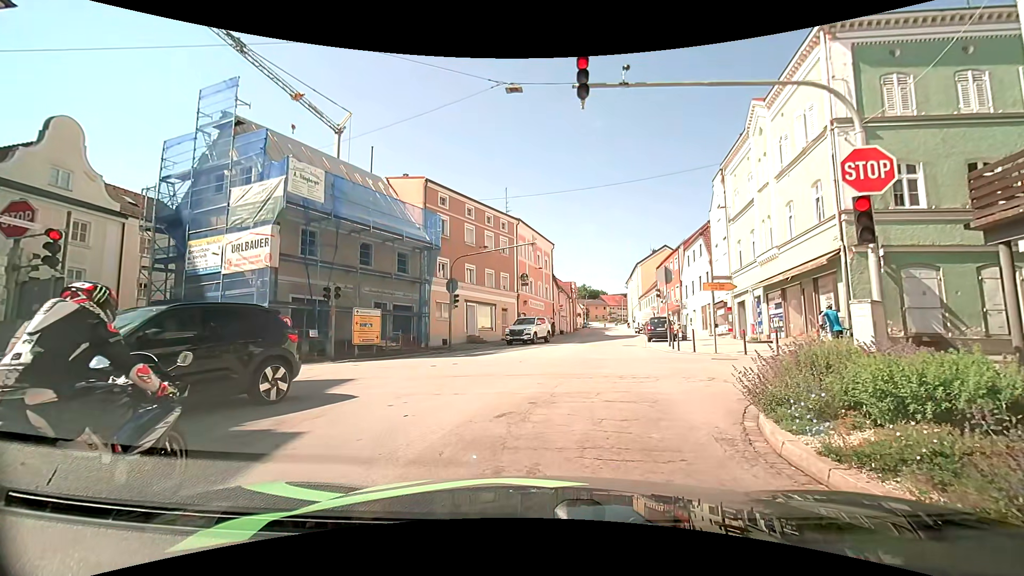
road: tertiary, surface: asphalt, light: Day
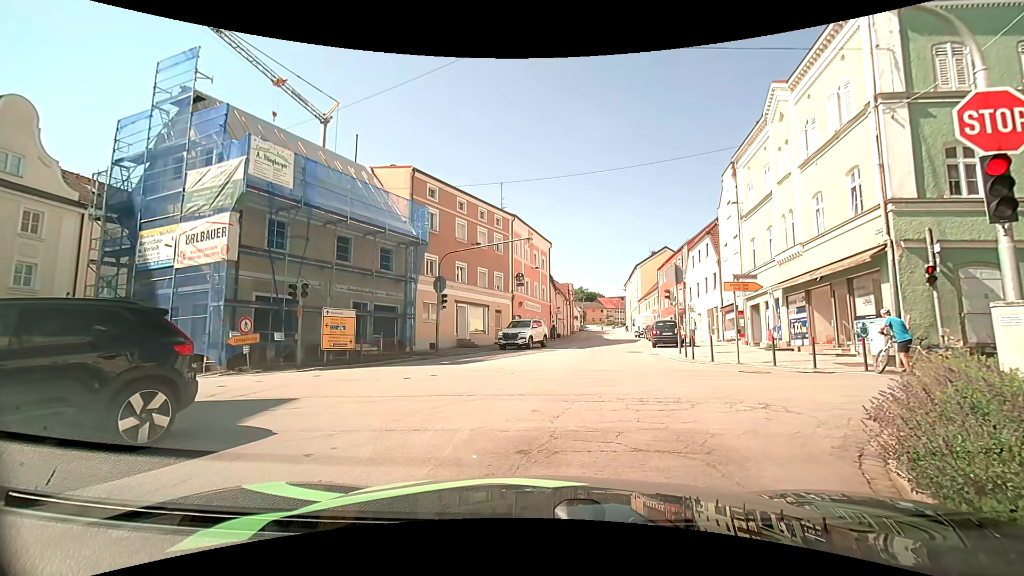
(0.0, +2.5) m; 0°
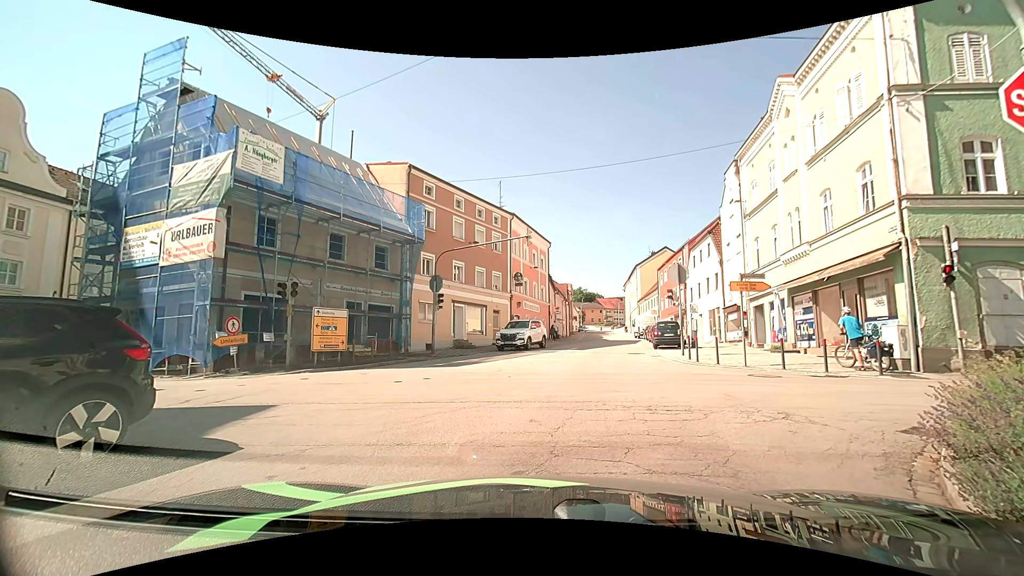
(0.0, +0.8) m; 0°
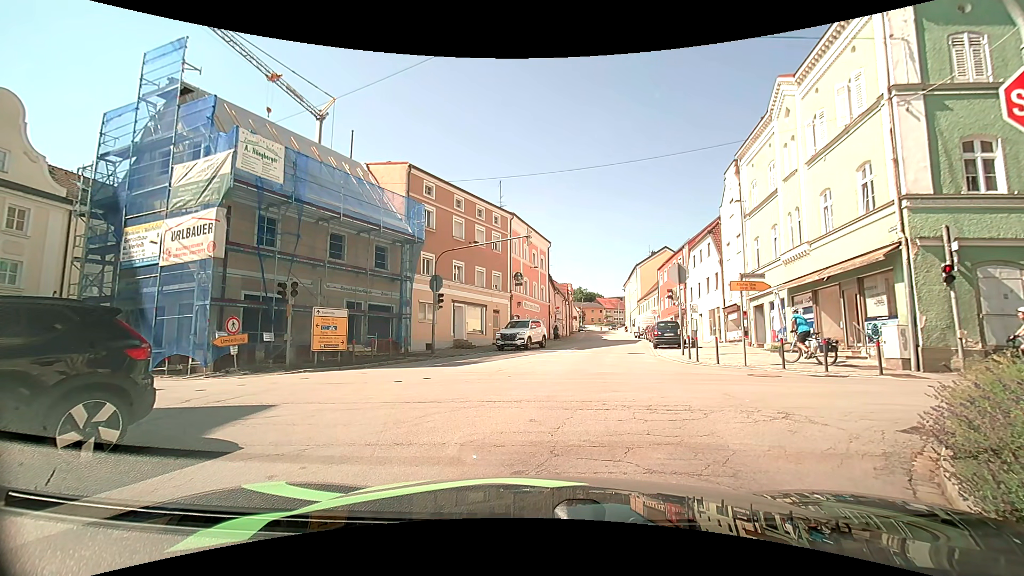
(0.0, 0.0) m; 0°
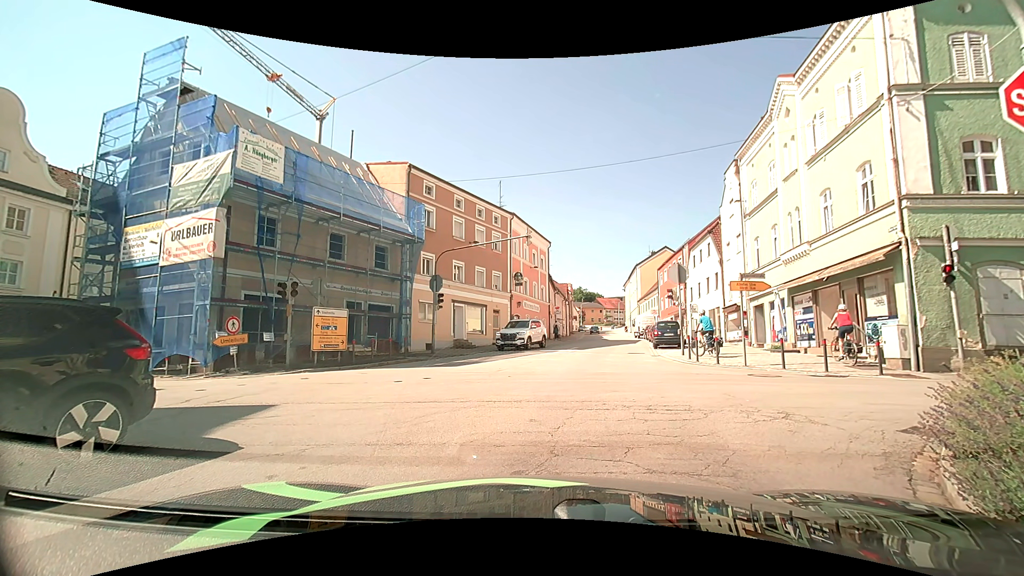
(0.0, 0.0) m; 0°
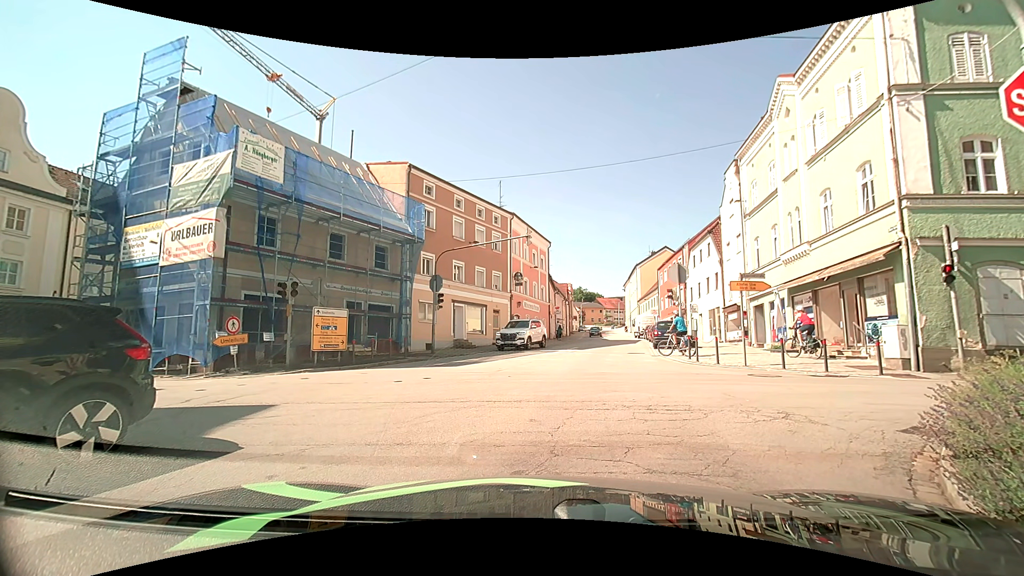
(0.0, 0.0) m; 0°
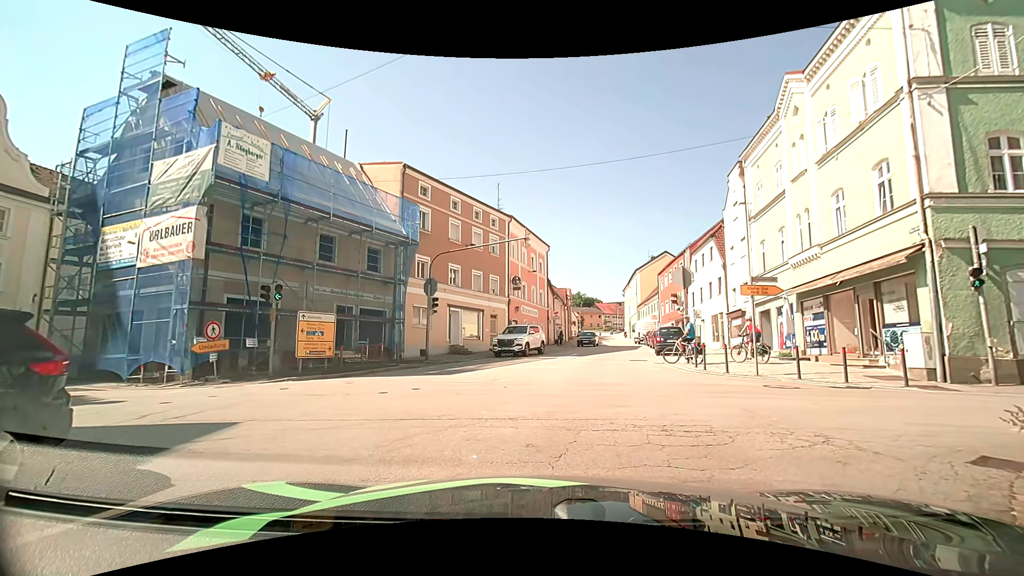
(0.0, +1.0) m; 0°
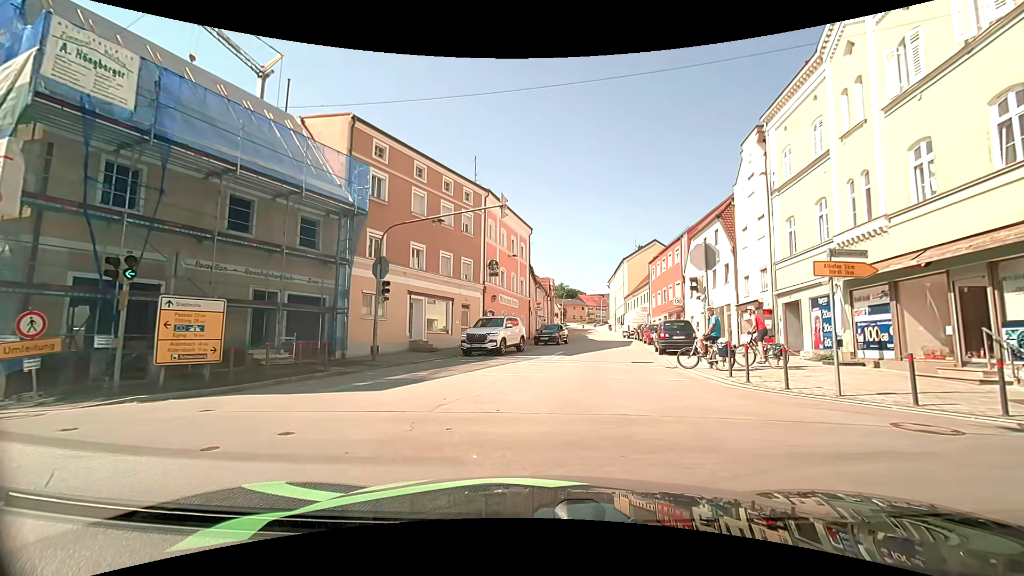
(0.0, +5.4) m; +1°
(+1, +10) (+2, +20) (+4, +30) (+5, +40) (+7, +50) (+8, +59) (+9, +69) (+10, +79) (+10, +89) (+11, +99) m
